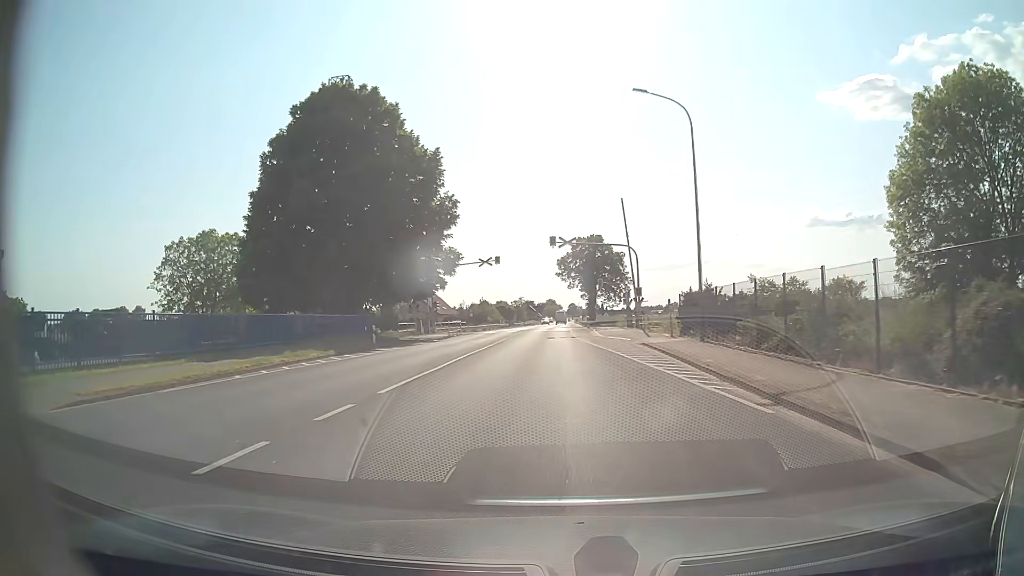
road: tertiary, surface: asphalt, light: Day
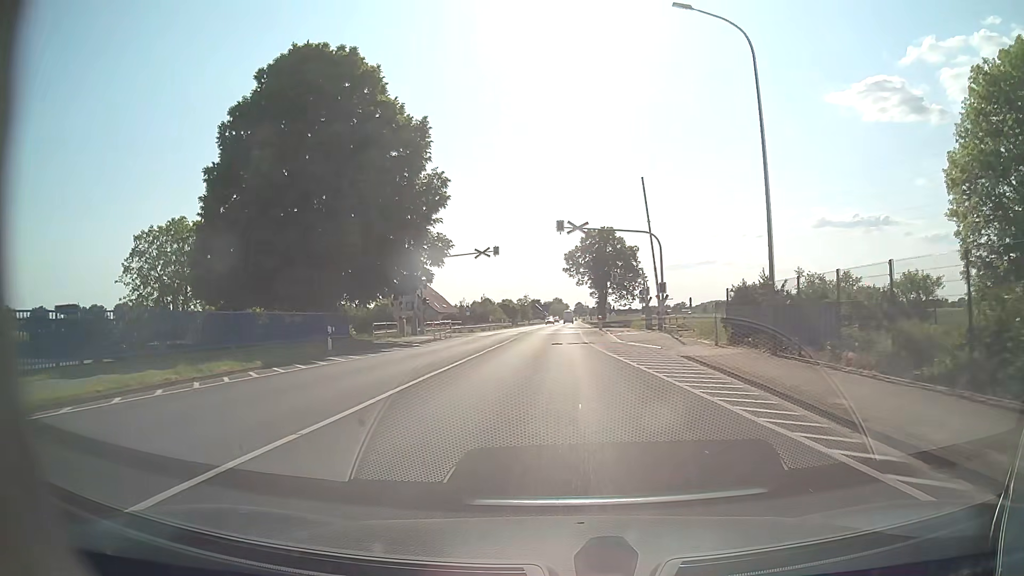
(0.0, +7.6) m; -1°
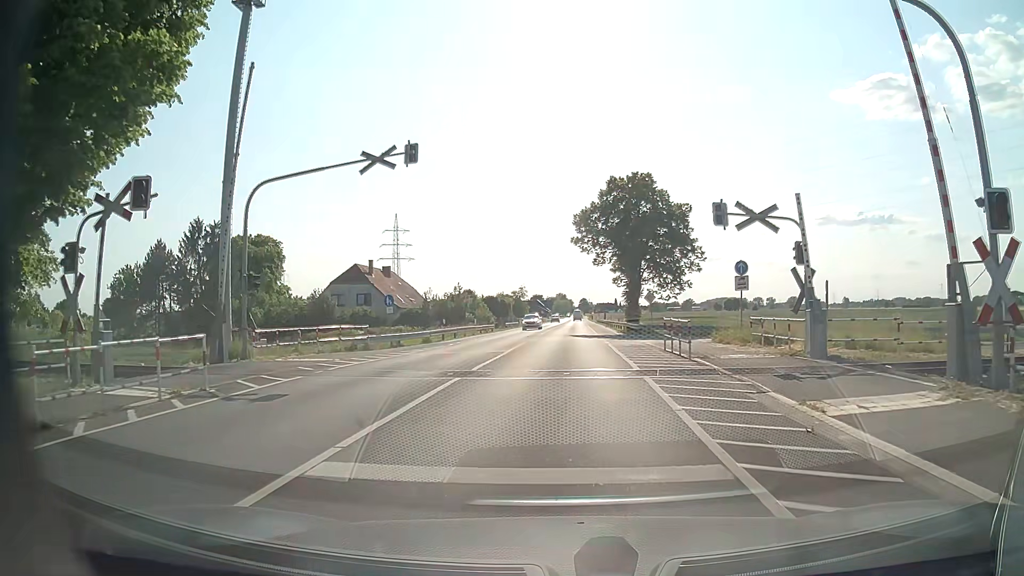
(-0.1, +30.3) m; 0°
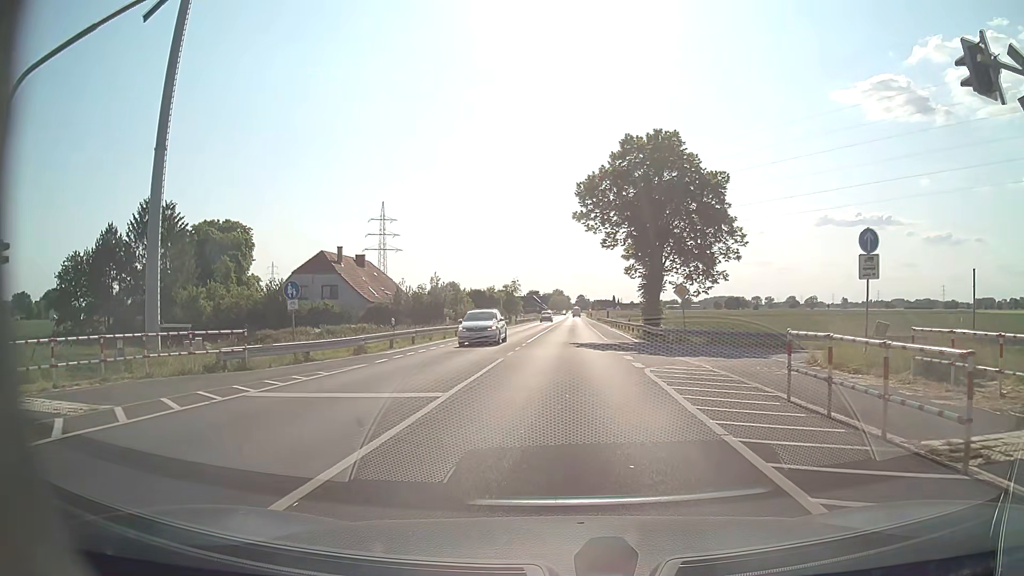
(0.0, +11.8) m; 0°
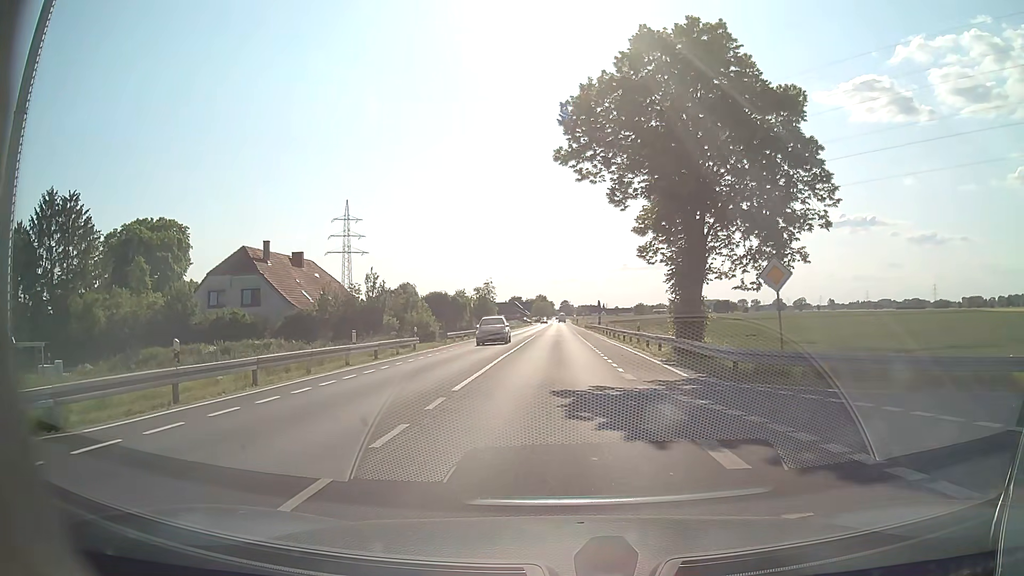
(+0.4, +16.4) m; +2°
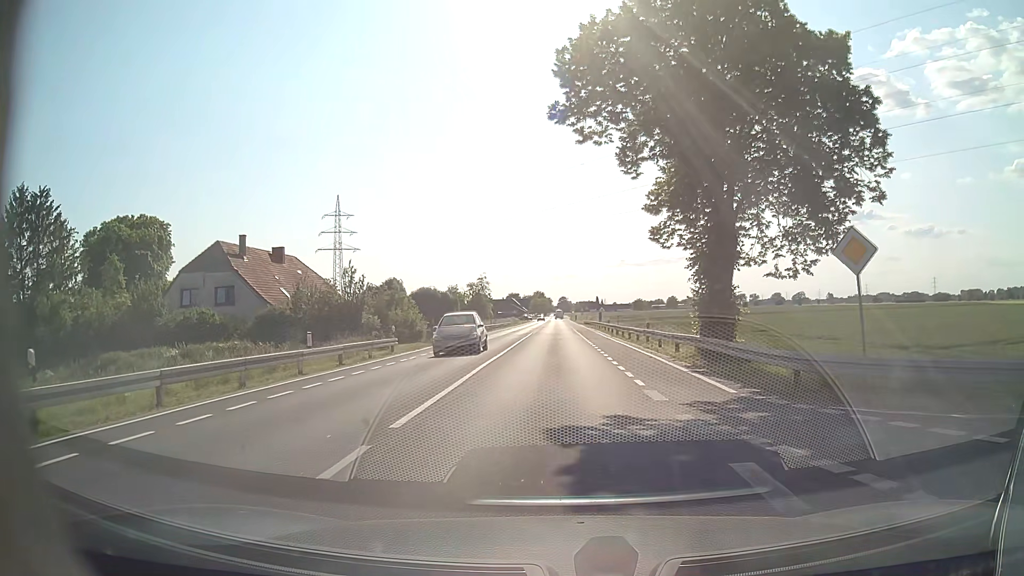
(0.0, +4.7) m; 0°
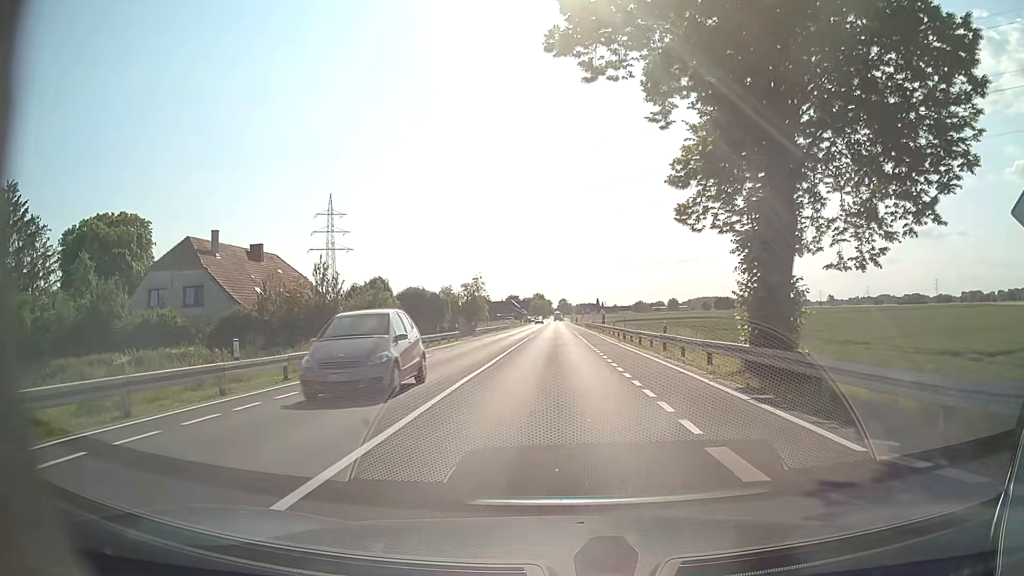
(0.0, +5.3) m; 0°
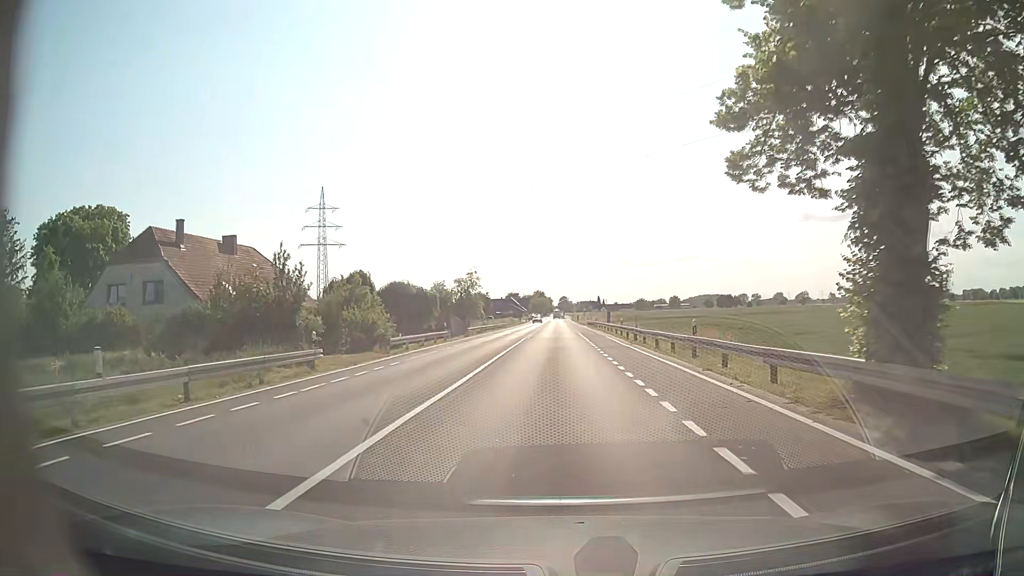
(0.0, +5.8) m; 0°
(0, +10) (0, +20) (0, +30) (0, +40) (0, +50) (0, +60) (0, +70) (0, +80) (0, +90) (0, +100) m
